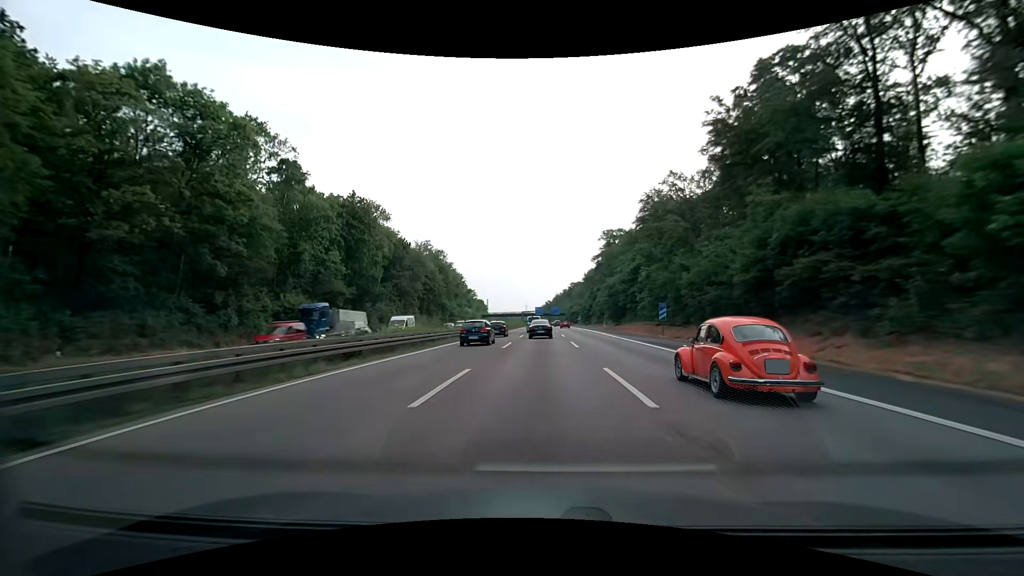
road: motorway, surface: asphalt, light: Day
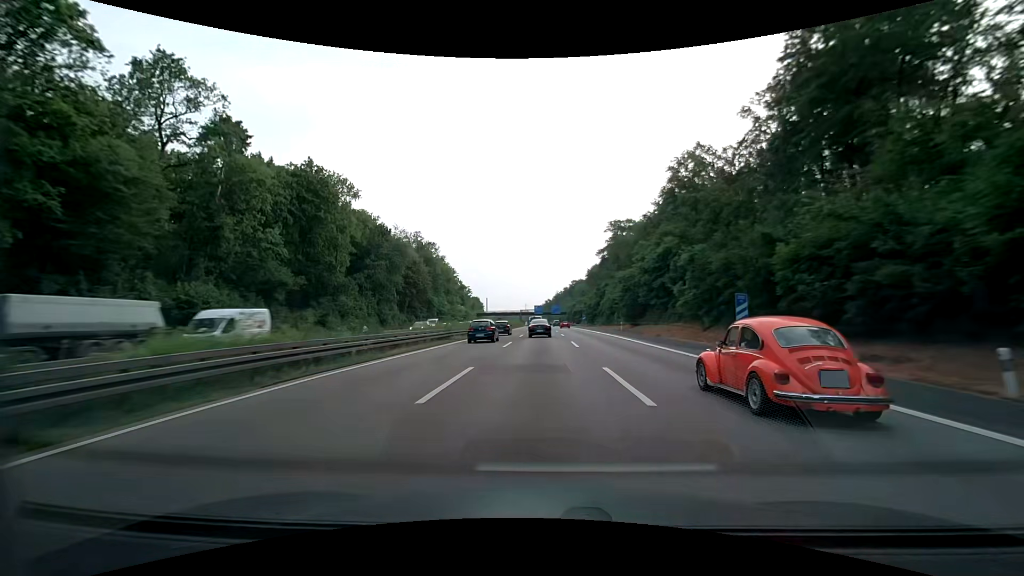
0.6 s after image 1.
(0.0, +17.3) m; 0°
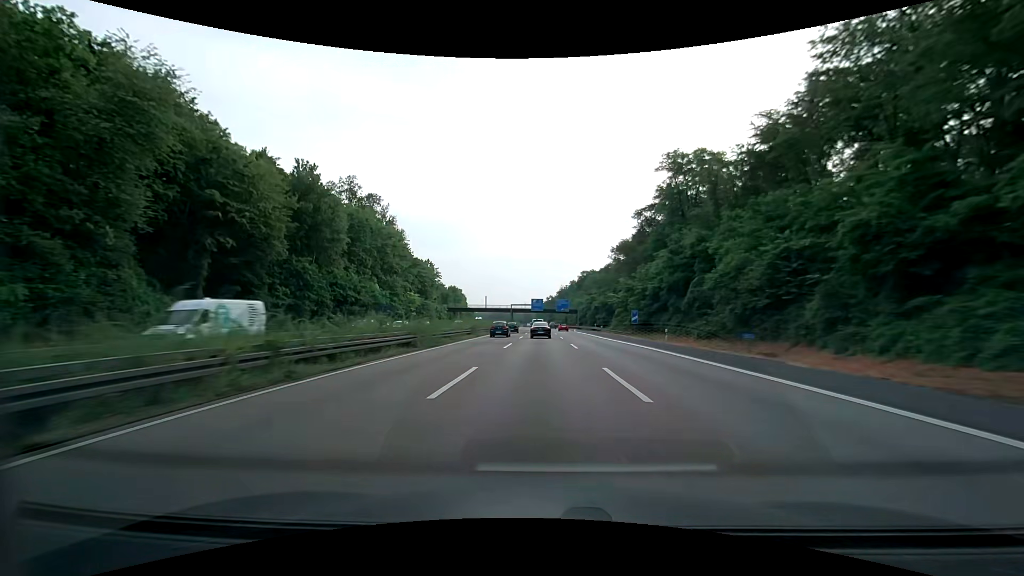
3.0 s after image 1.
(-0.2, +69.9) m; 0°
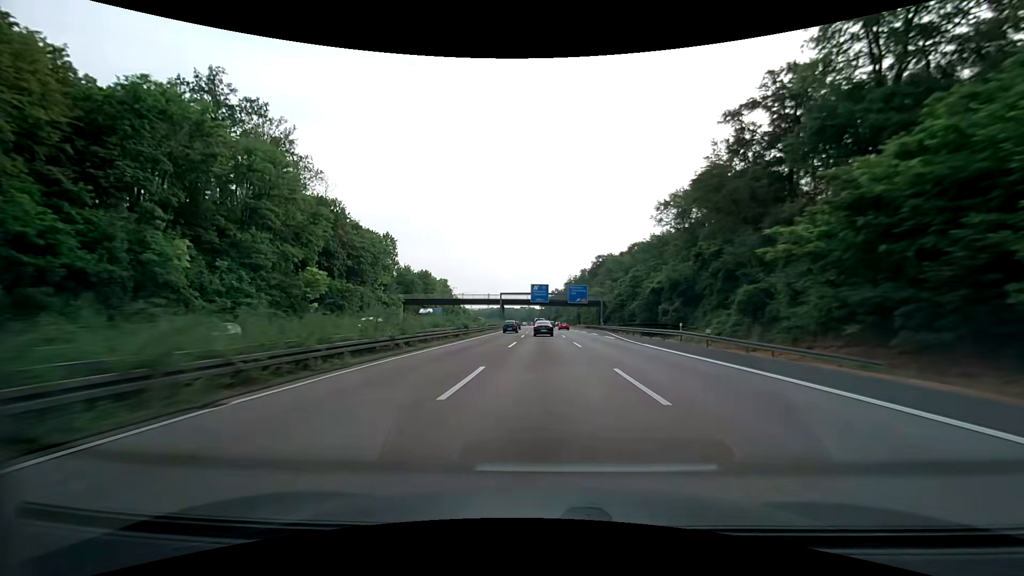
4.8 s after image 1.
(-0.2, +53.1) m; -1°
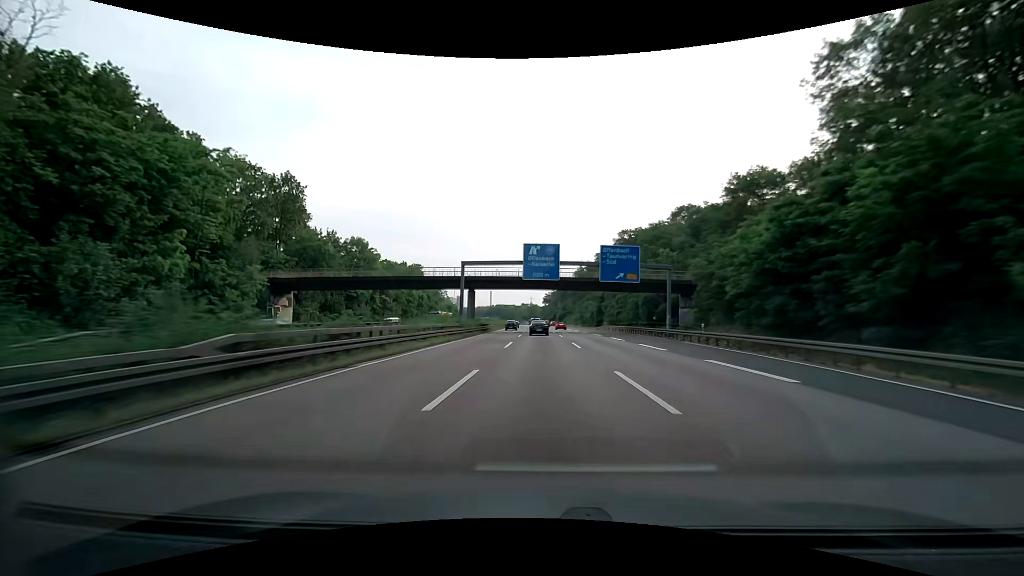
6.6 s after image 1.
(-0.1, +53.7) m; 0°
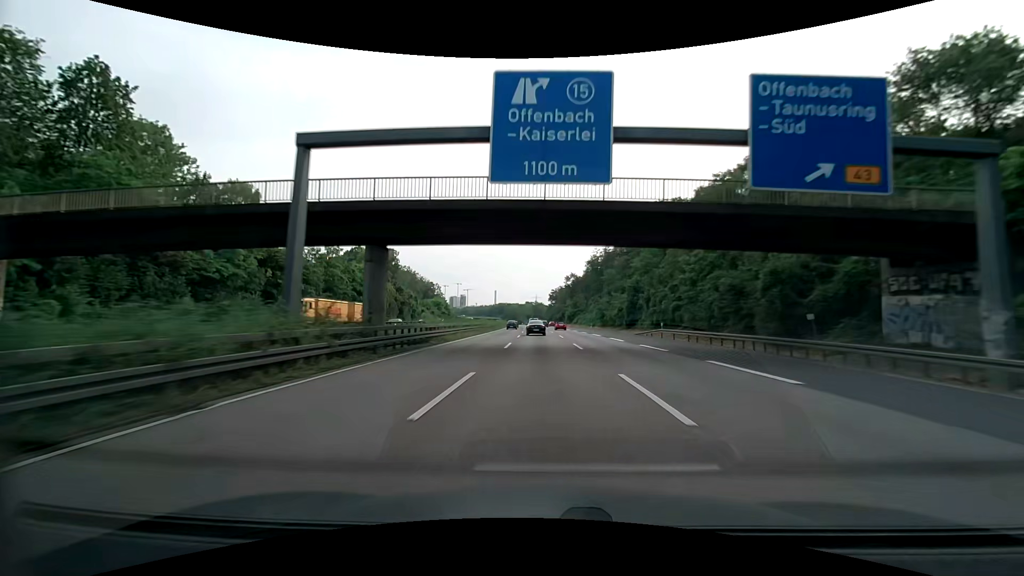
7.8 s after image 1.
(-0.3, +36.1) m; -1°
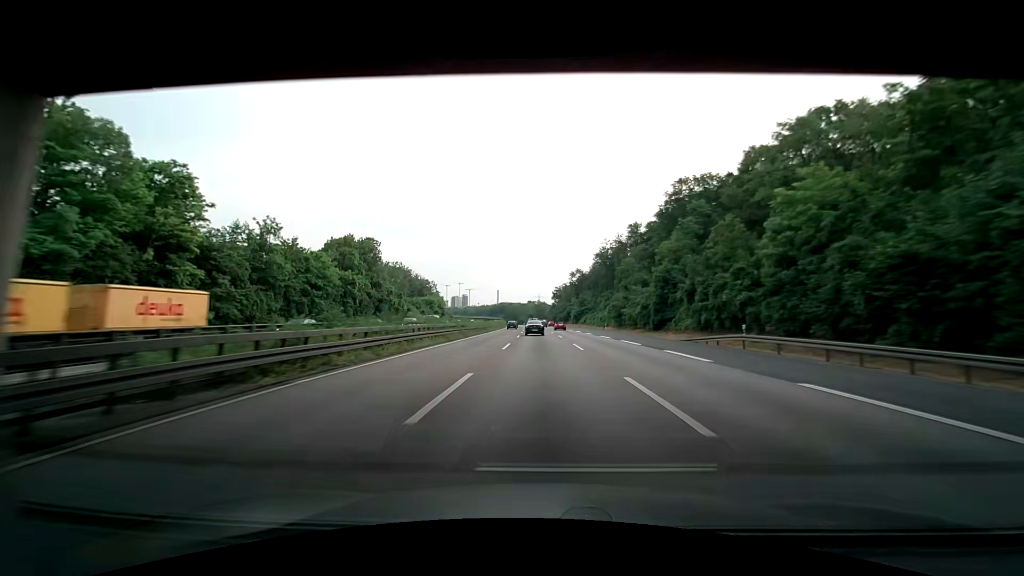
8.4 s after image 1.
(0.0, +18.1) m; 0°
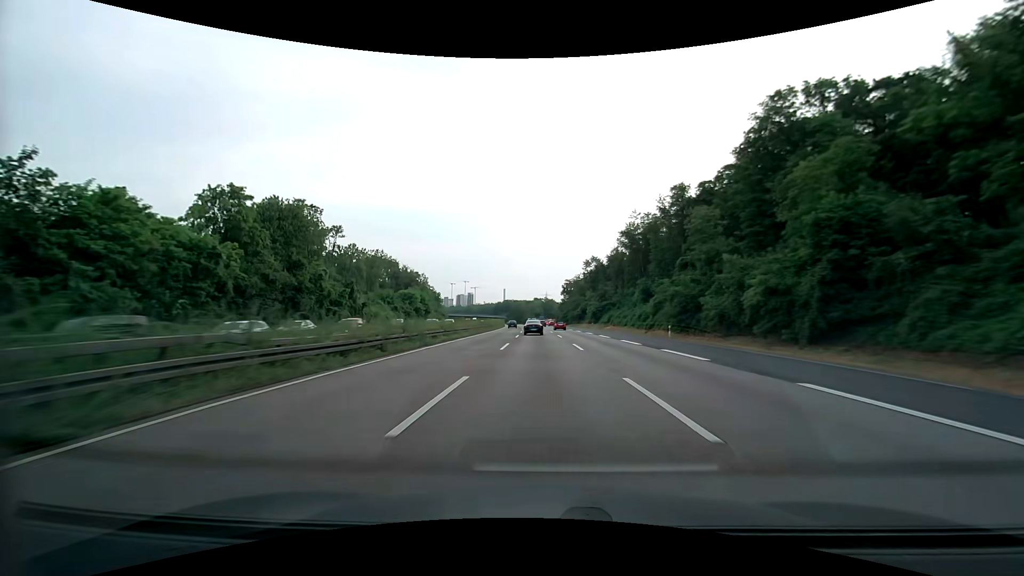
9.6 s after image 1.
(-0.2, +36.1) m; -1°
(0, +10) (0, +20) (0, +30) (0, +40) (0, +50) (-1, +60) (-1, +70) (-1, +80) (-2, +90) (-2, +100) m
